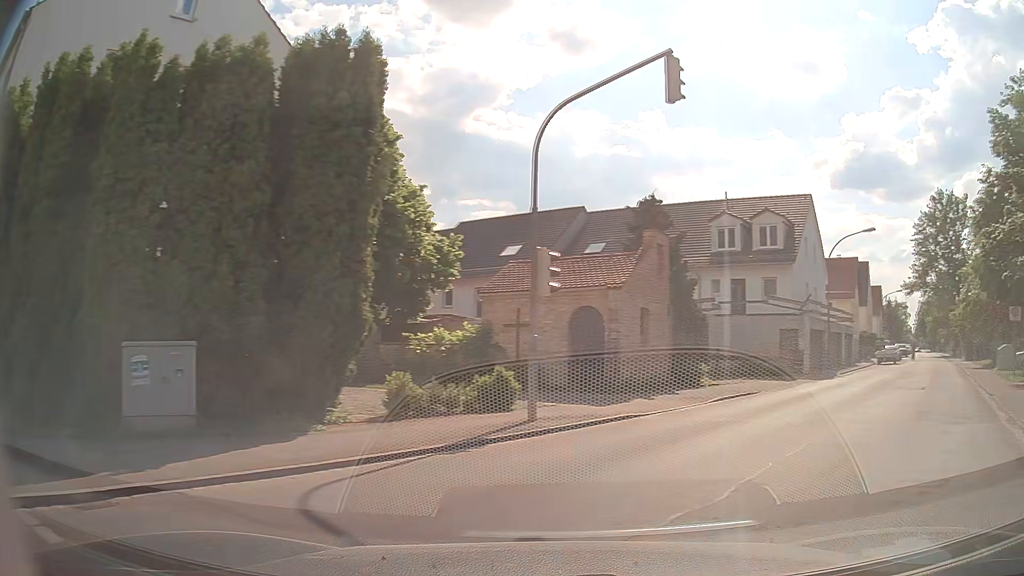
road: unclassified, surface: asphalt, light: Day
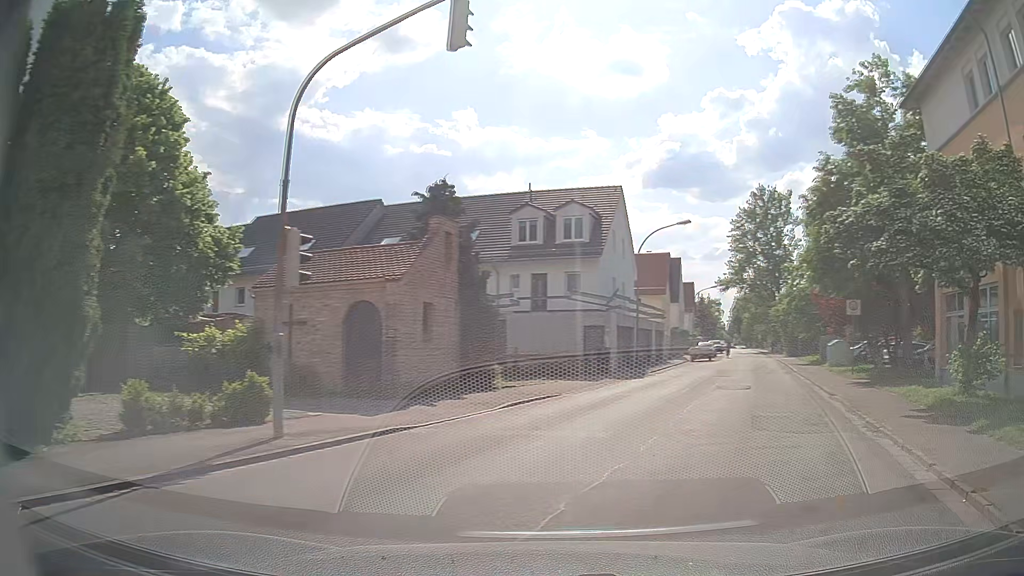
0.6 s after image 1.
(+0.3, +2.2) m; +16°
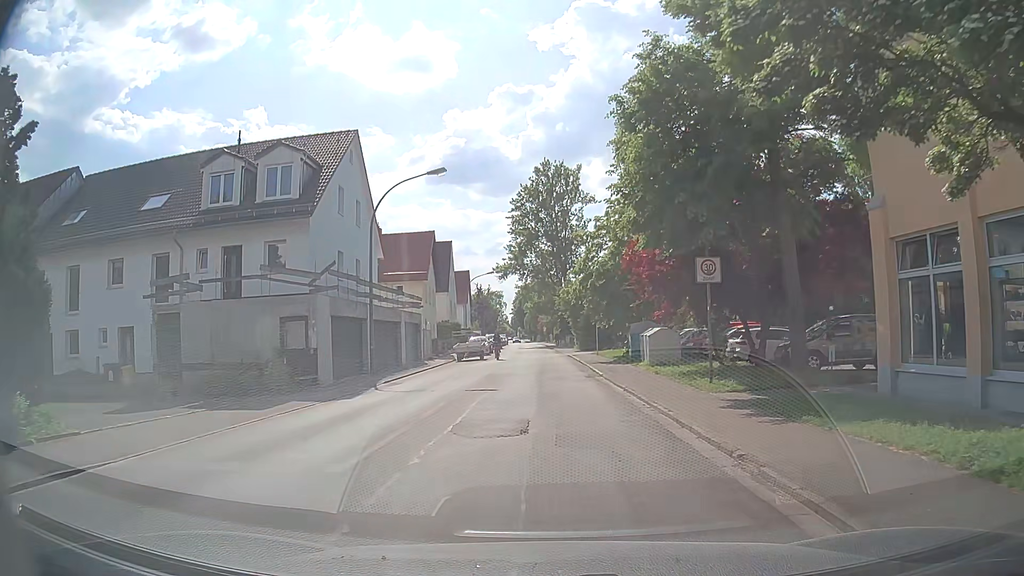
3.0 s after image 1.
(+3.4, +11.0) m; +21°
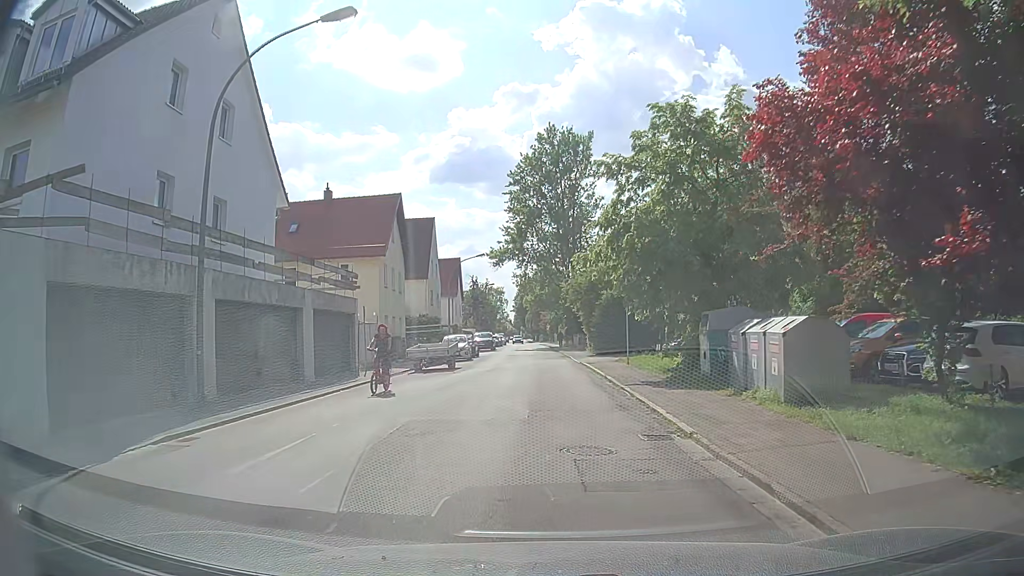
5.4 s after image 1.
(-0.2, +14.8) m; -1°
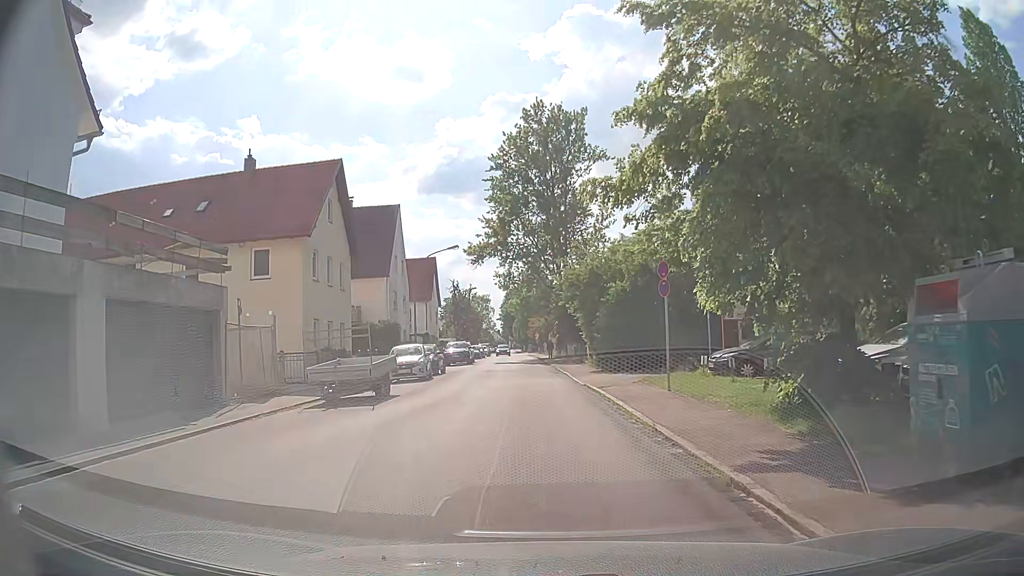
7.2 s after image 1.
(+0.1, +10.8) m; -1°
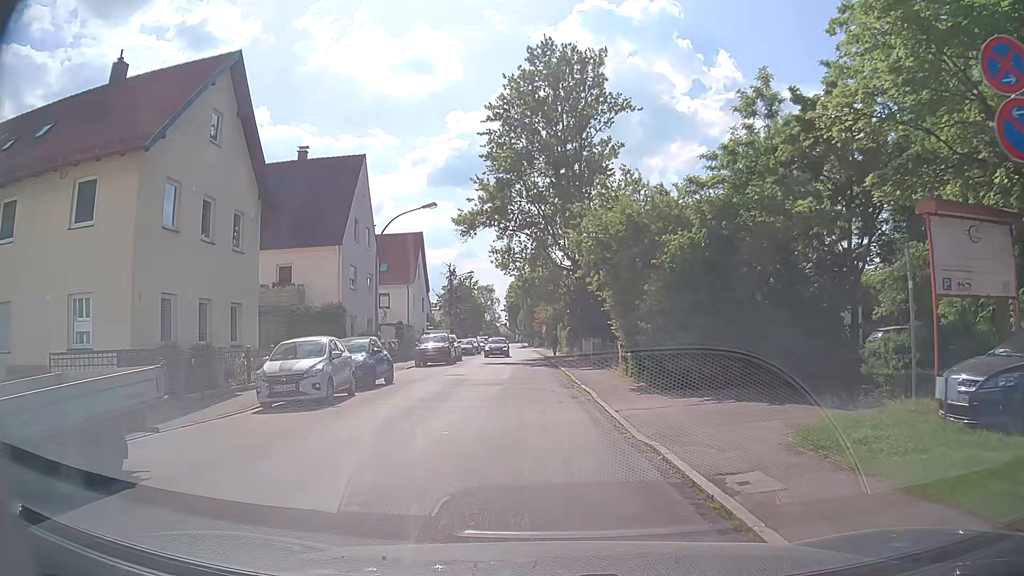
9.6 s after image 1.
(+0.3, +12.8) m; +1°
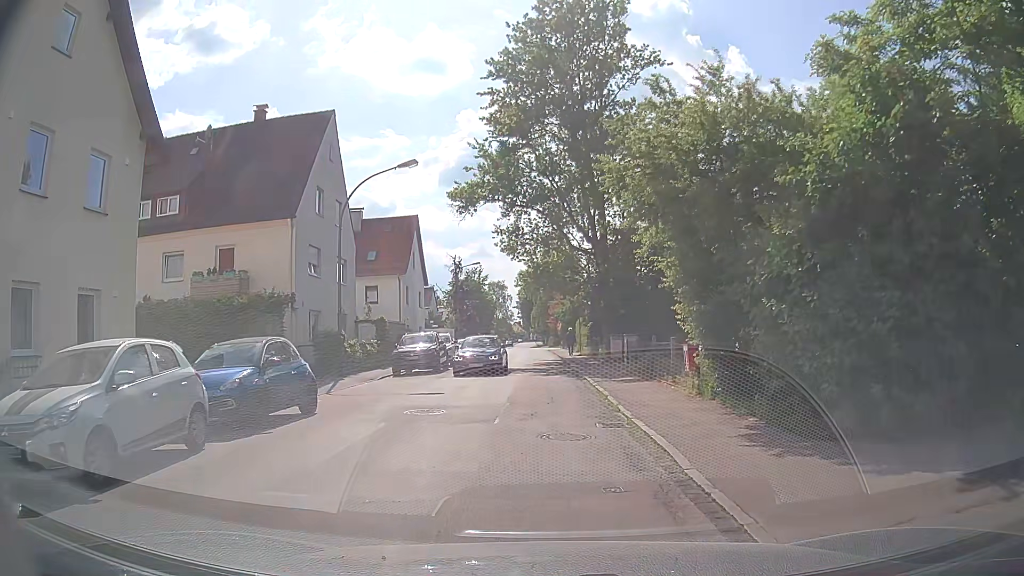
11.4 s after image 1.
(-0.1, +8.7) m; -2°
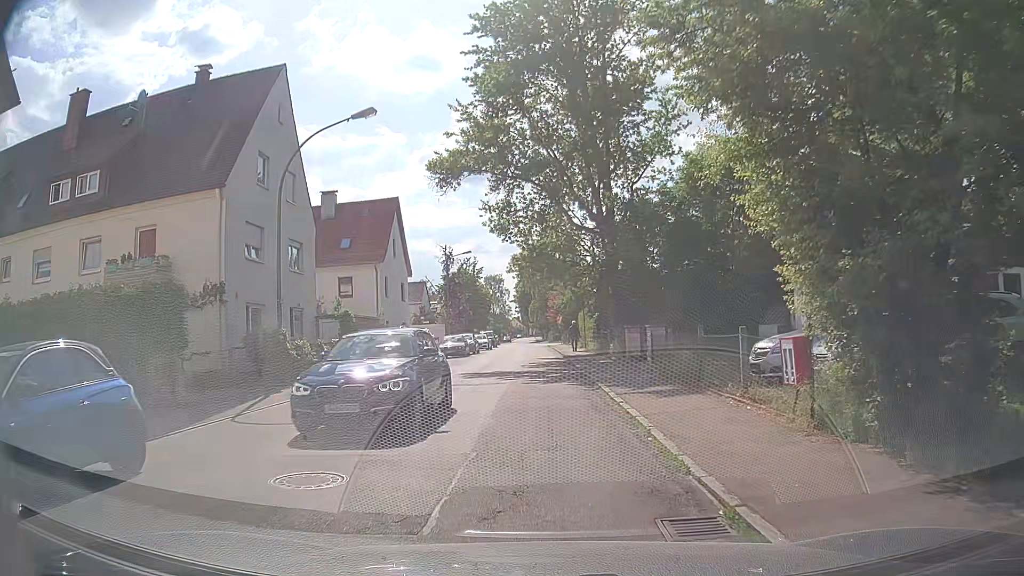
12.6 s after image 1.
(+0.2, +6.2) m; +1°
(0, +10) (0, +20) (-1, +30) (-1, +40) (-1, +50) (-2, +60) (-2, +70) (-2, +80) (-3, +90) (-3, +100) m
